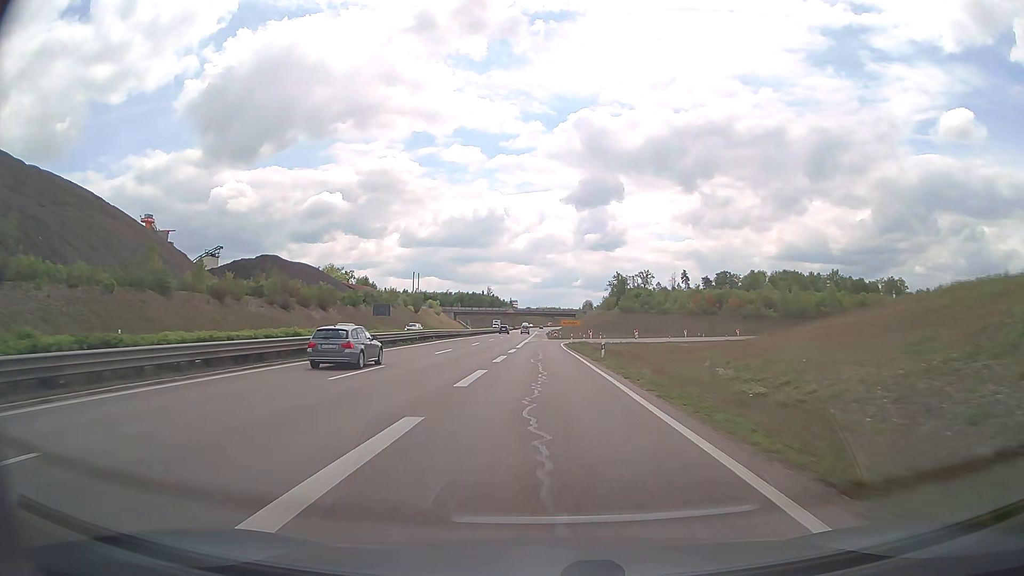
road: trunk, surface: asphalt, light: Day
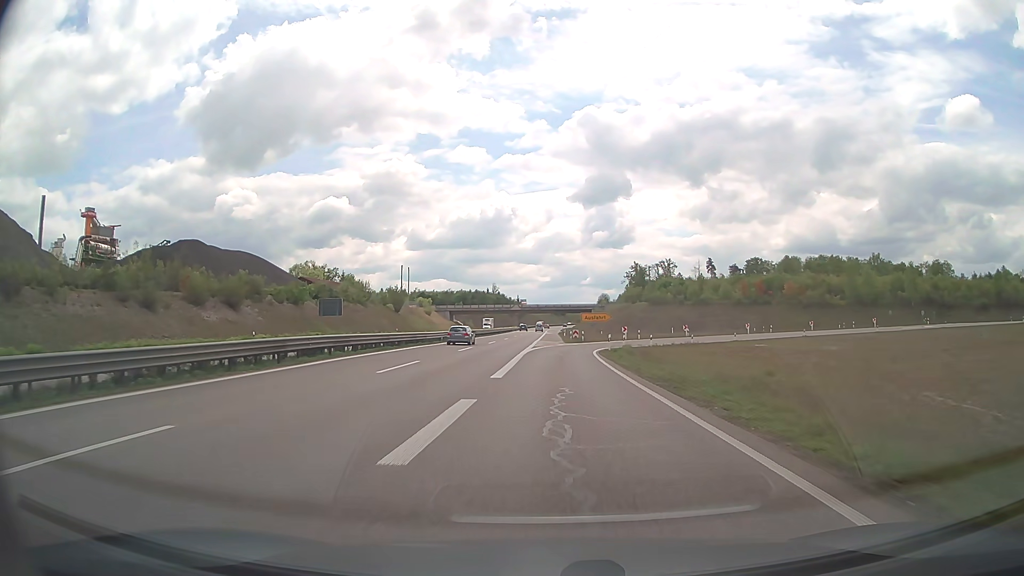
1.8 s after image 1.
(-0.3, +32.9) m; -1°
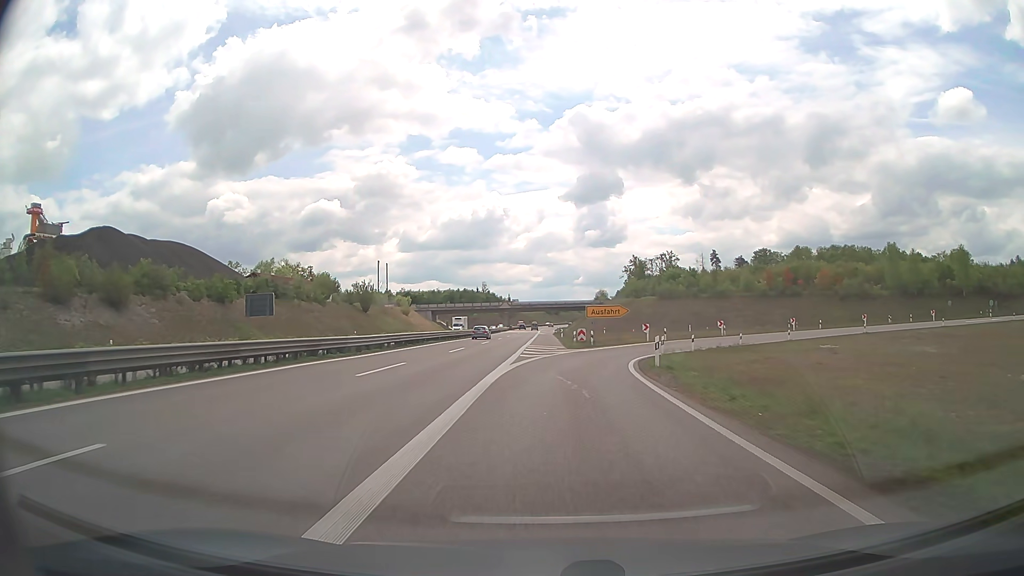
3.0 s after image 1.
(+0.1, +19.6) m; 0°
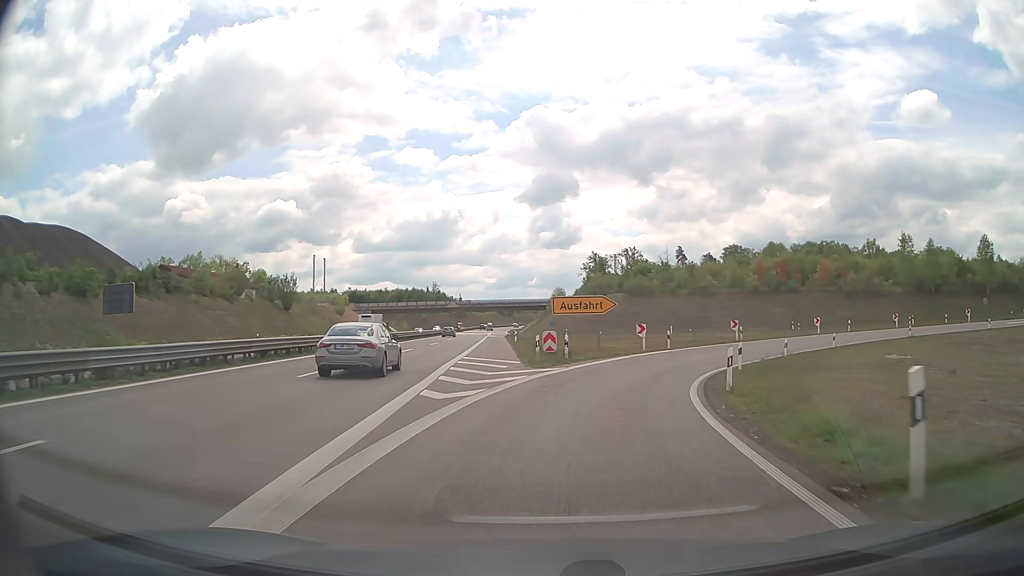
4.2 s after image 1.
(+0.4, +17.6) m; +4°
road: trunk_link
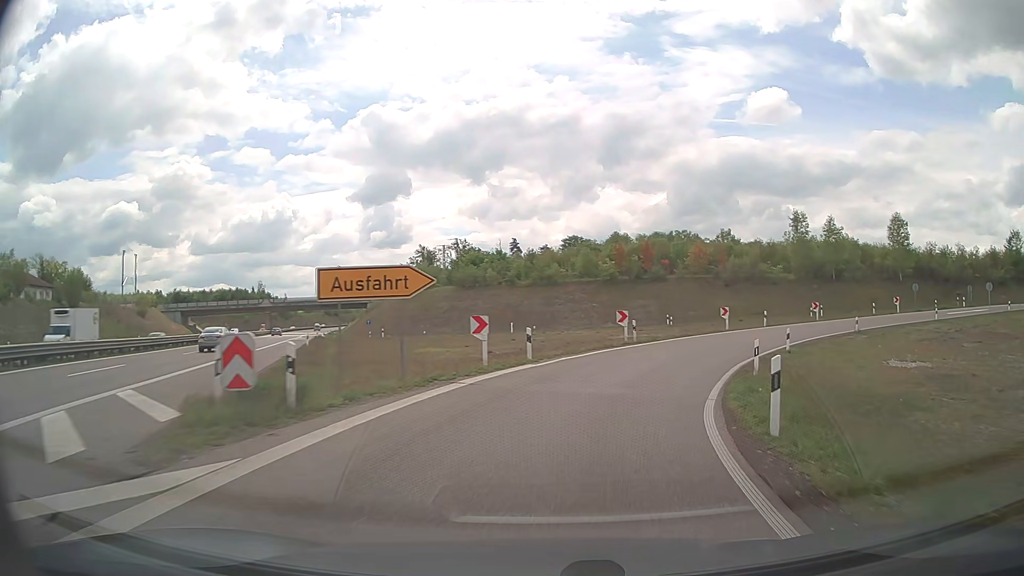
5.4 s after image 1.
(+1.8, +16.4) m; +14°
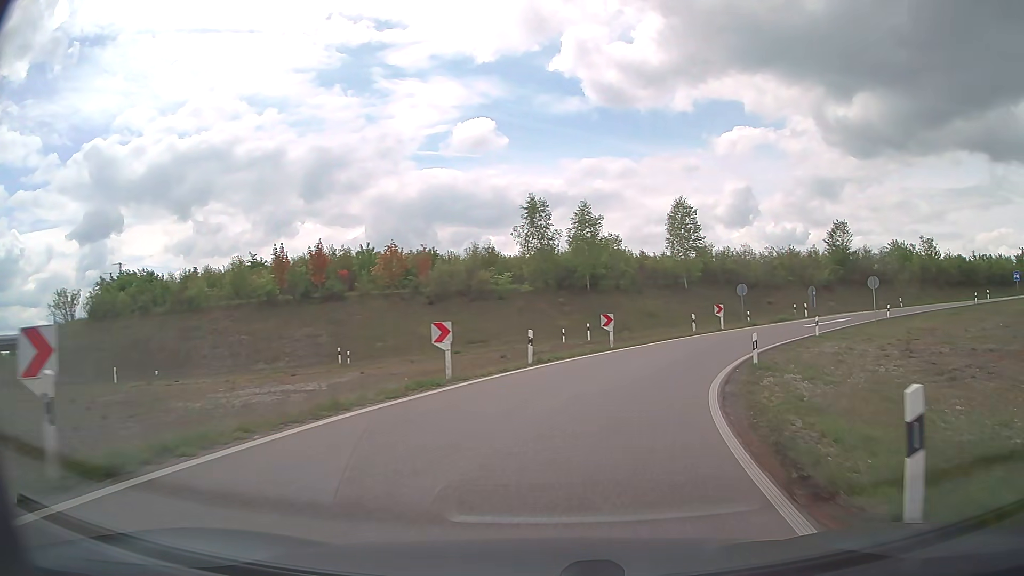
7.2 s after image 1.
(+5.3, +23.7) m; +25°
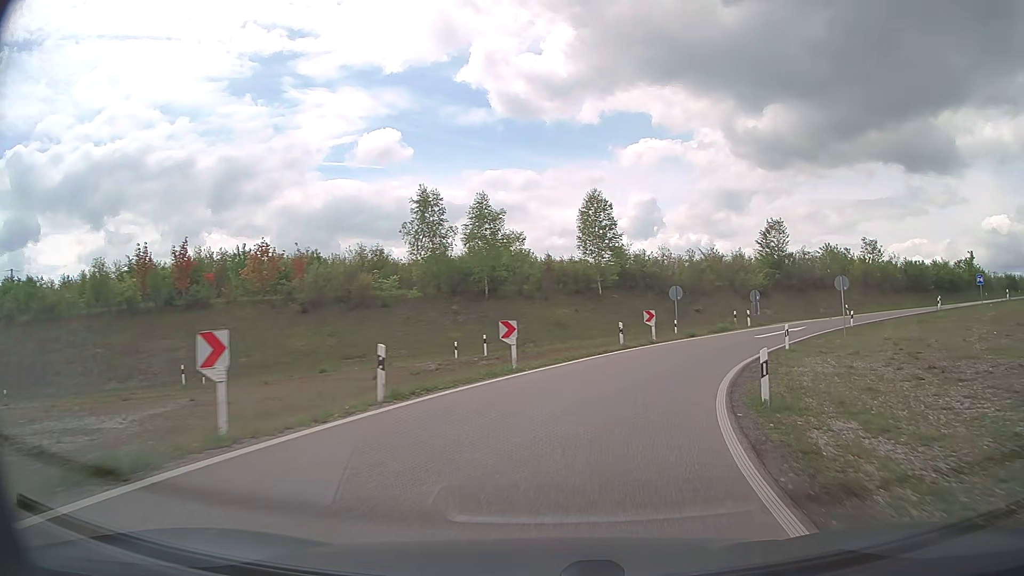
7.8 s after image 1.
(+0.6, +8.0) m; +8°
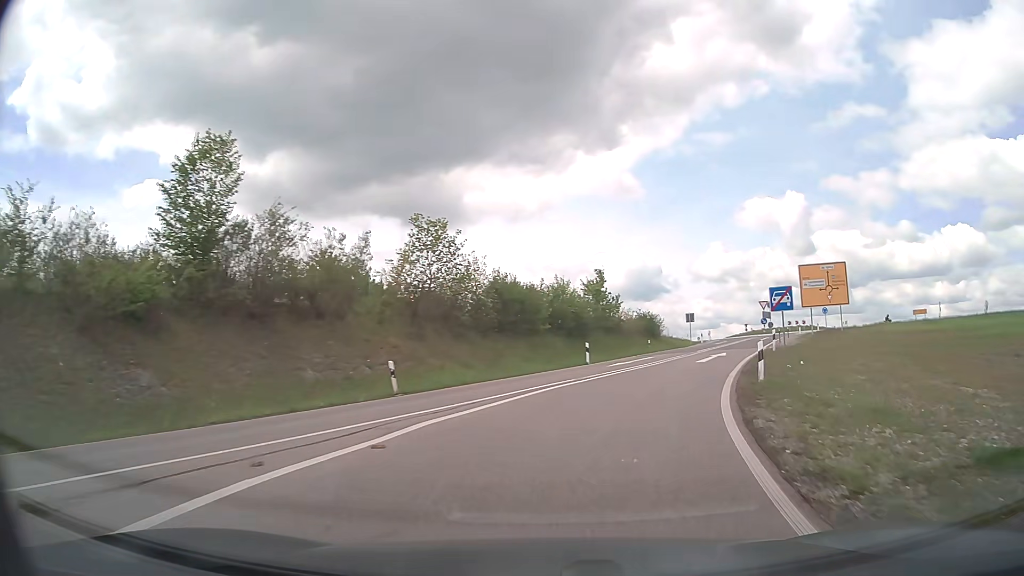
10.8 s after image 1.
(+14.6, +36.2) m; +44°
(+1, +10) (+3, +20) (+7, +29) (+11, +38) (+15, +47) (+19, +57) (+23, +66) (+29, +73) (+38, +78) (+48, +80) m
